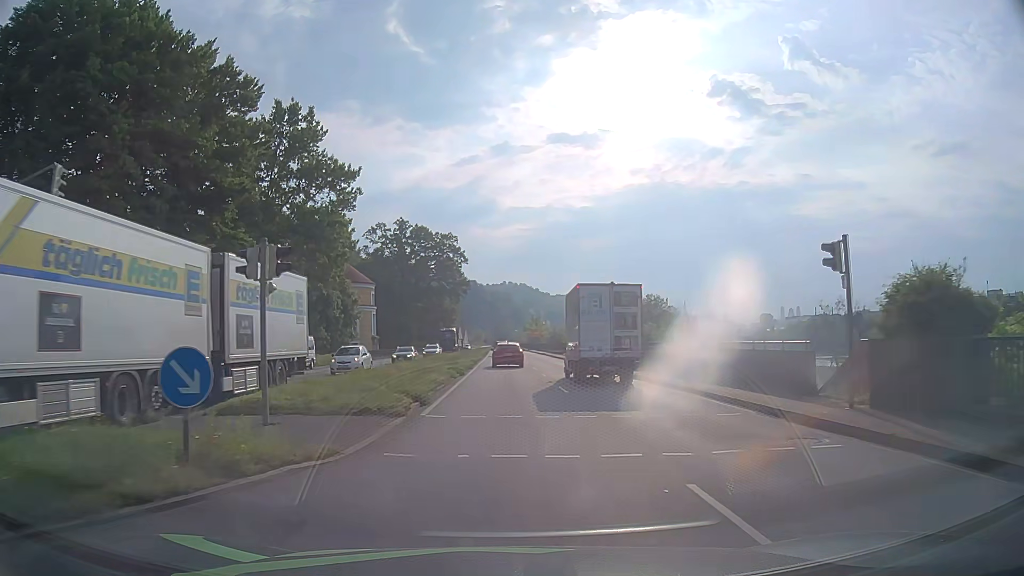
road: primary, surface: asphalt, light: Day
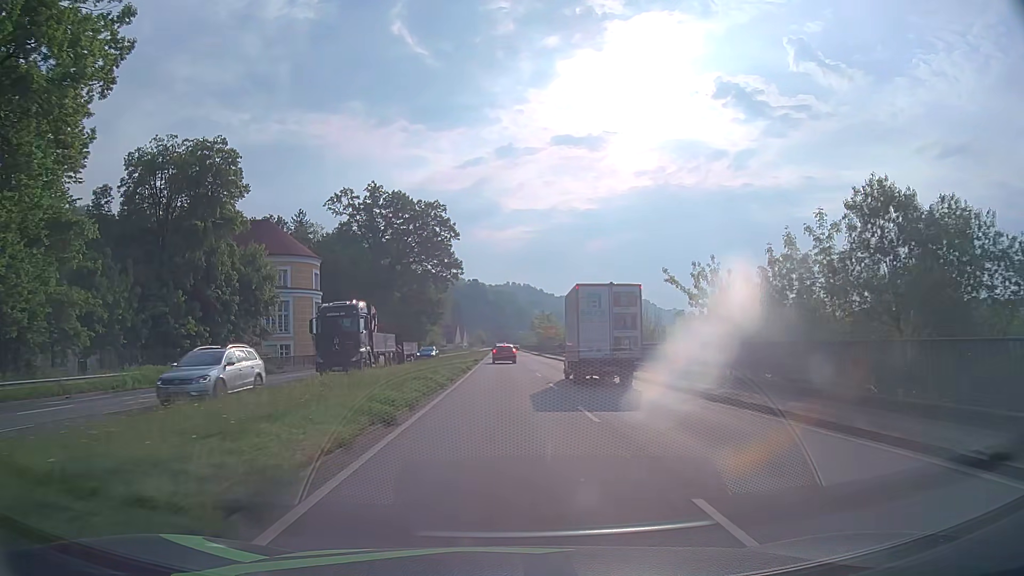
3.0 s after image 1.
(-0.1, +34.2) m; 0°
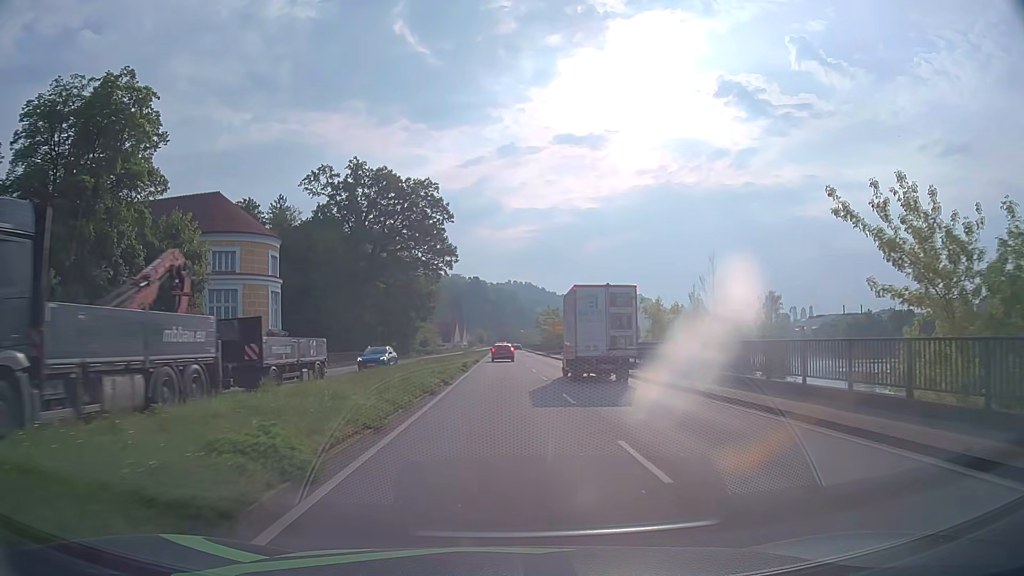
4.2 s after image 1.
(0.0, +14.4) m; 0°
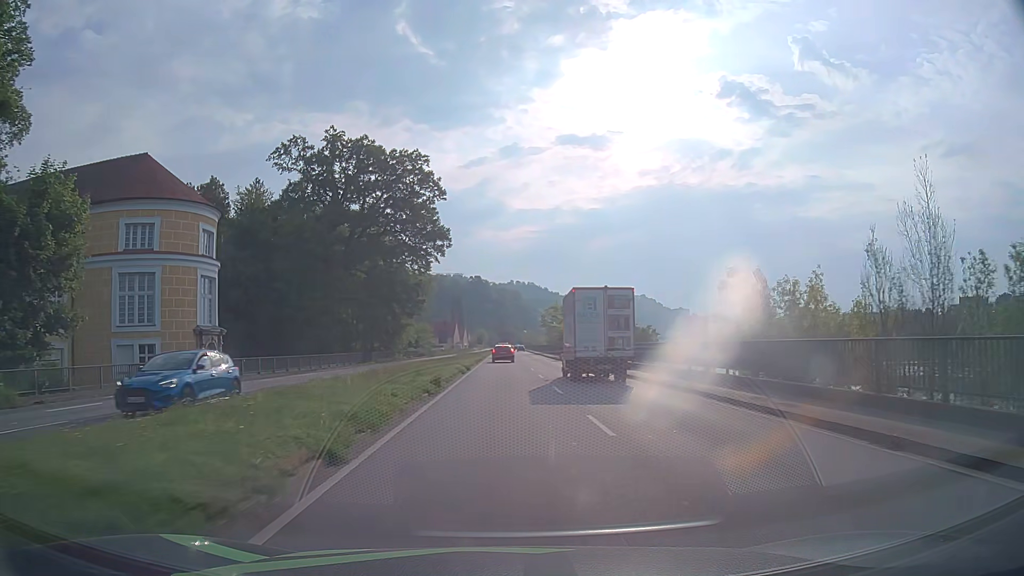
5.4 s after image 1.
(0.0, +14.7) m; 0°
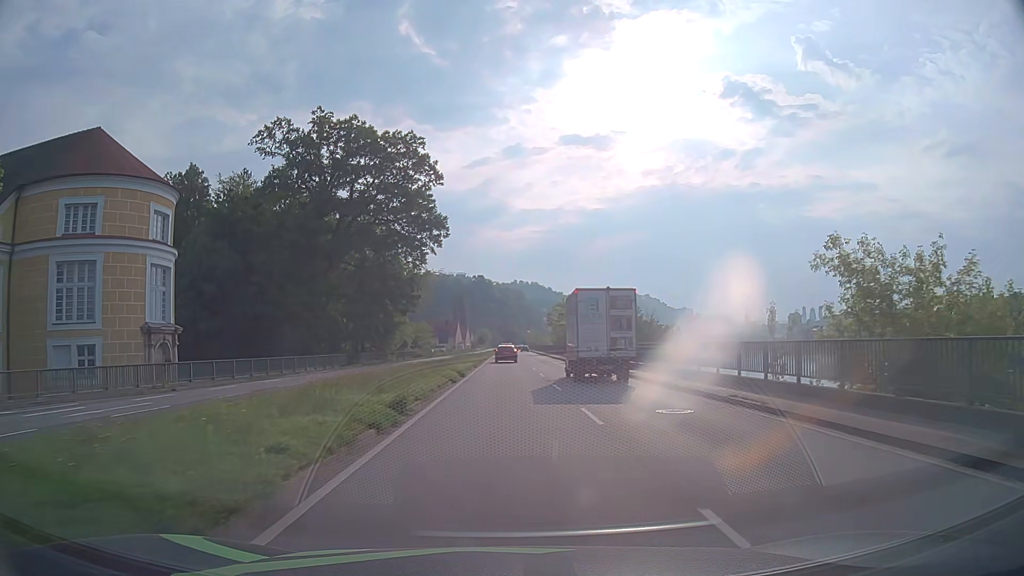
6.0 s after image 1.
(0.0, +7.4) m; 0°
